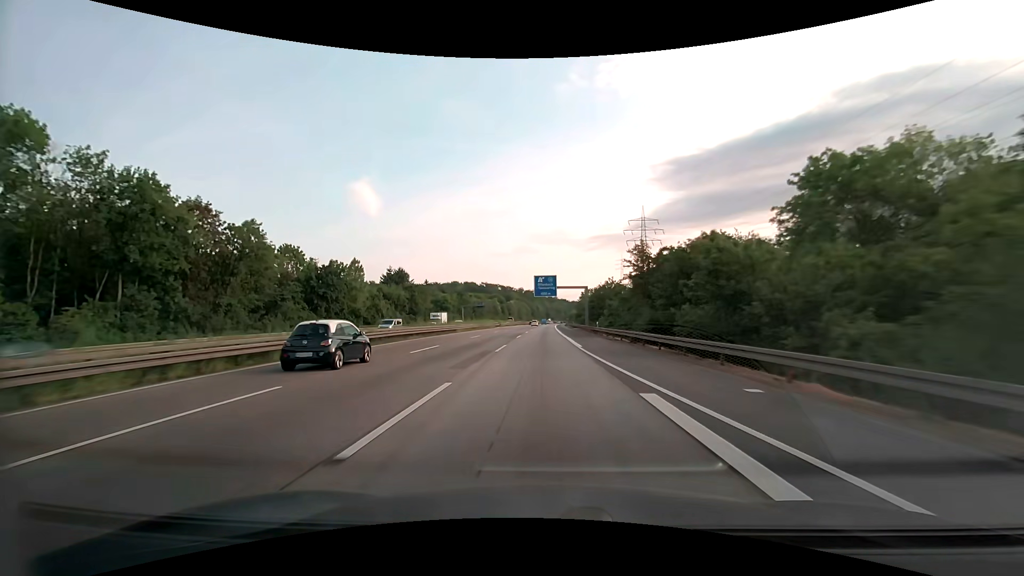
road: motorway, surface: asphalt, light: Day
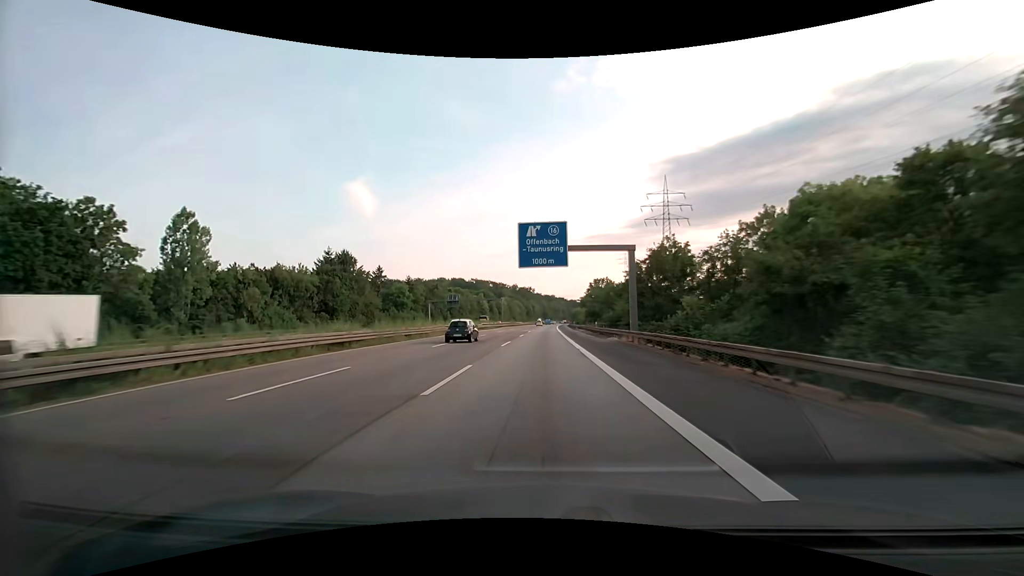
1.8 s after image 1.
(+0.1, +48.2) m; 0°
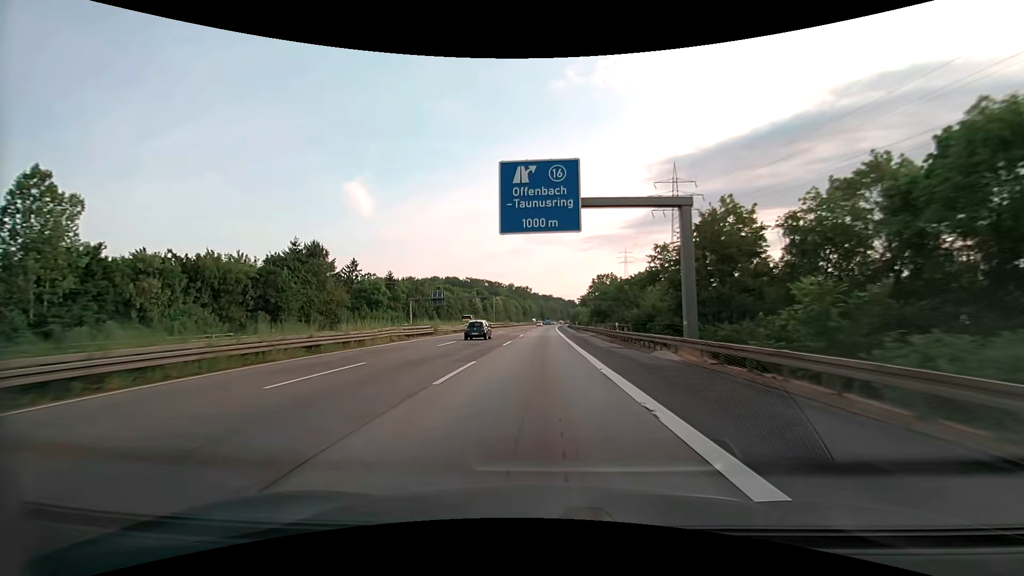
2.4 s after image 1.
(0.0, +16.0) m; 0°
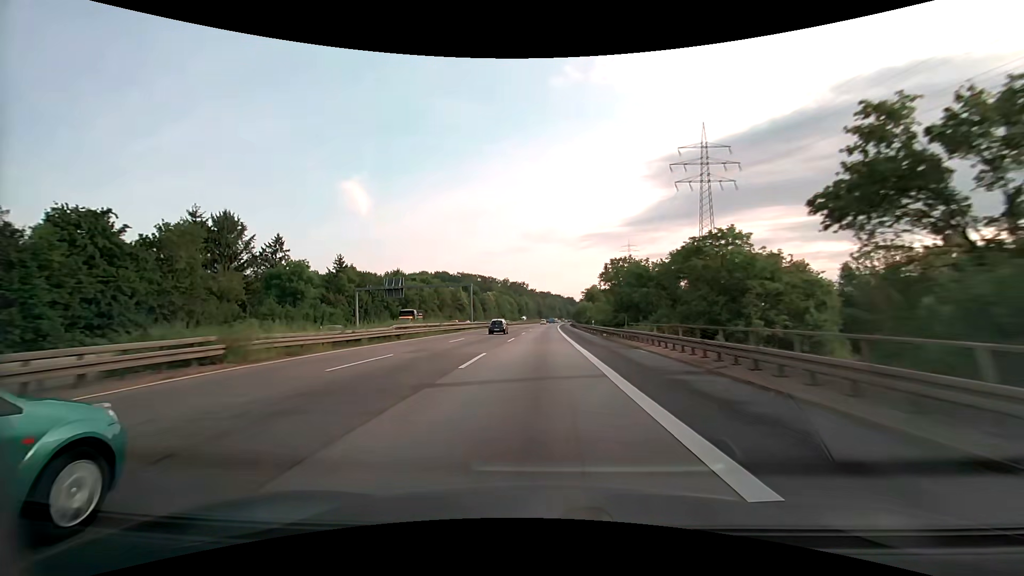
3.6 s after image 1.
(+0.2, +32.1) m; 0°
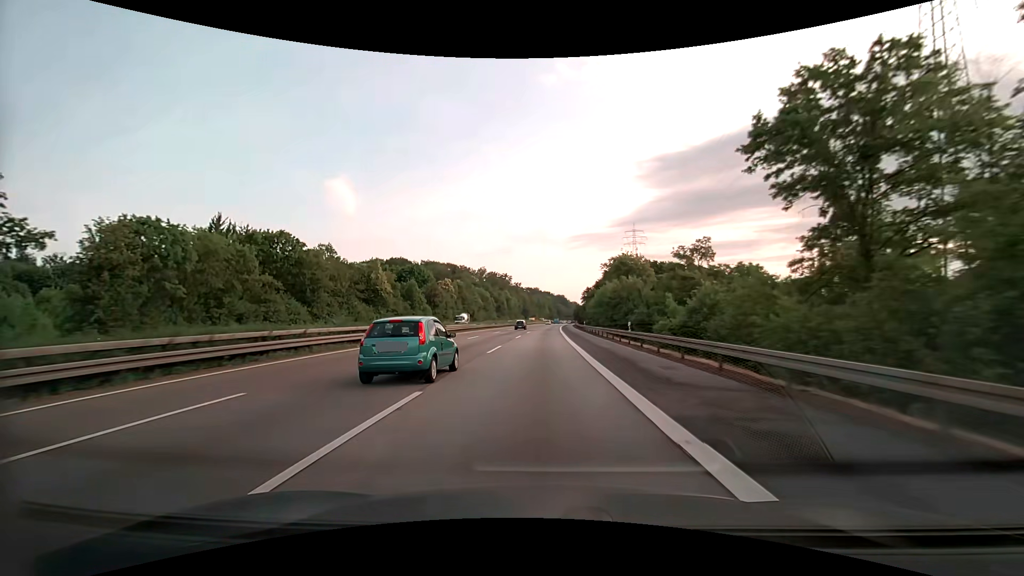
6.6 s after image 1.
(+0.8, +80.8) m; +1°
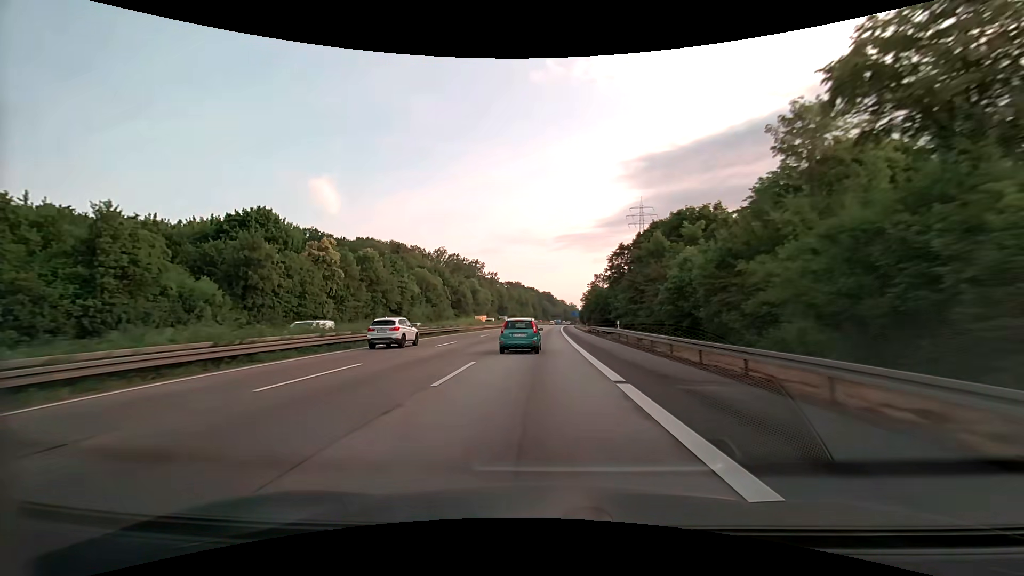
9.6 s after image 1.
(+1.2, +81.4) m; +2°
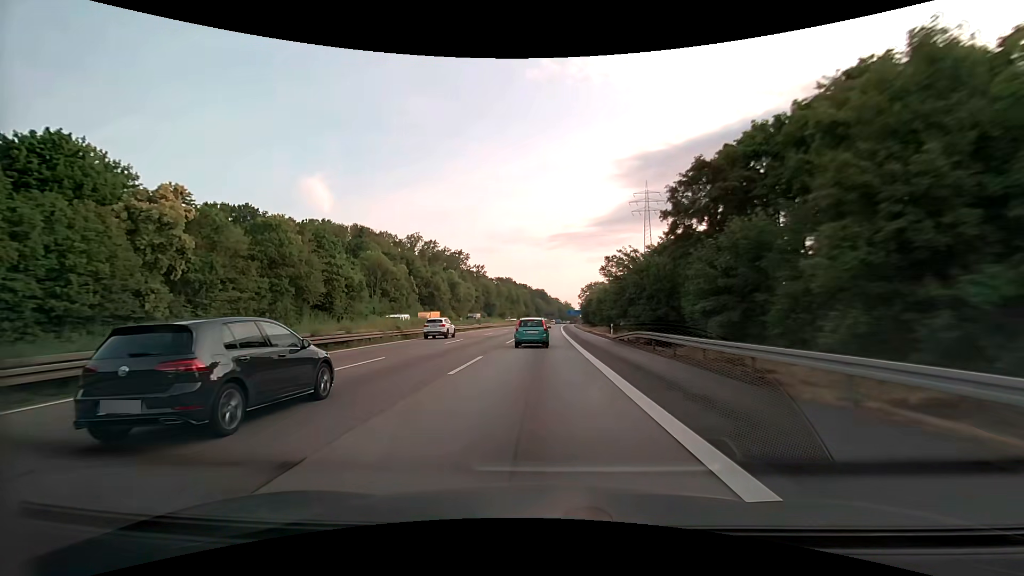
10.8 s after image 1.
(+0.2, +32.8) m; +1°
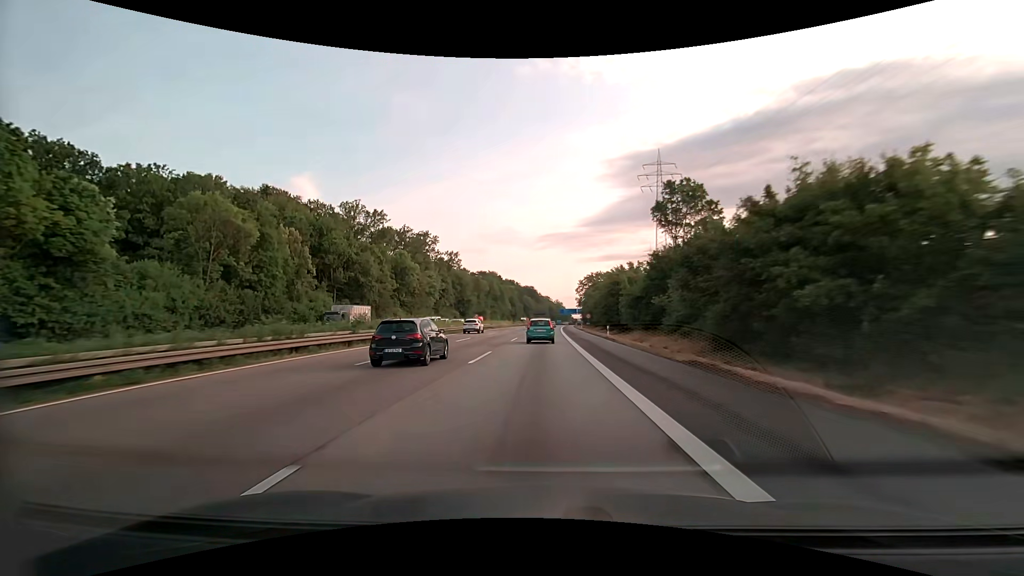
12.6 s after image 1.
(+0.5, +49.3) m; +1°
(0, +10) (0, +20) (0, +30) (0, +40) (0, +50) (+1, +60) (+1, +70) (+1, +80) (+1, +90) (+2, +100) m
